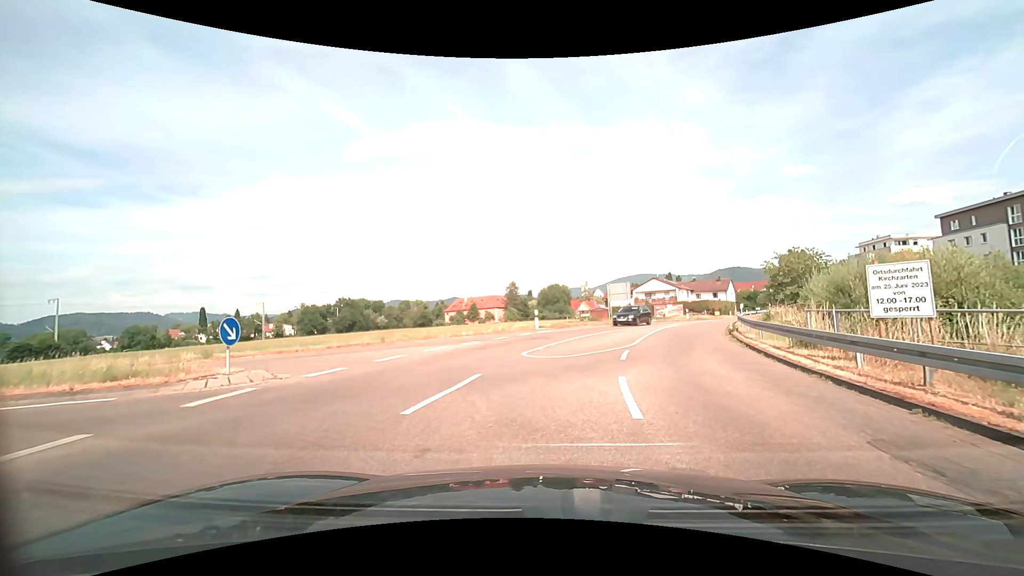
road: tertiary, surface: asphalt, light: Day
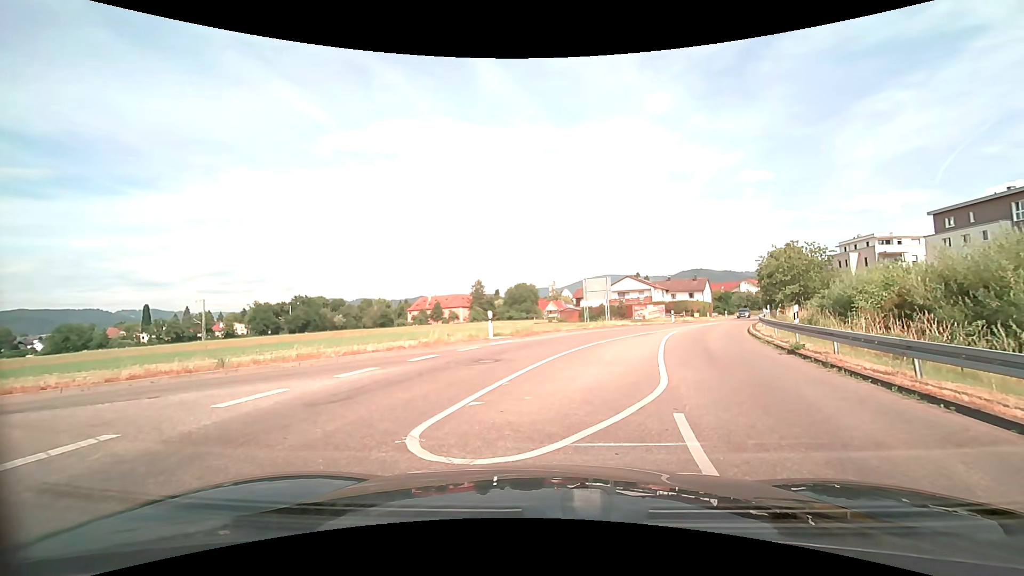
(+0.5, +8.7) m; +3°
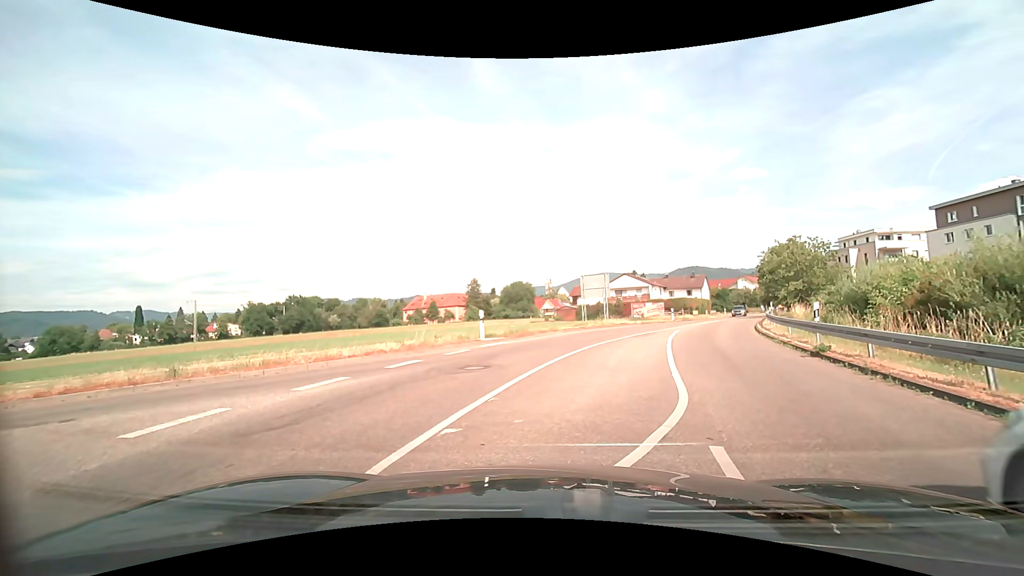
(0.0, +1.4) m; +1°
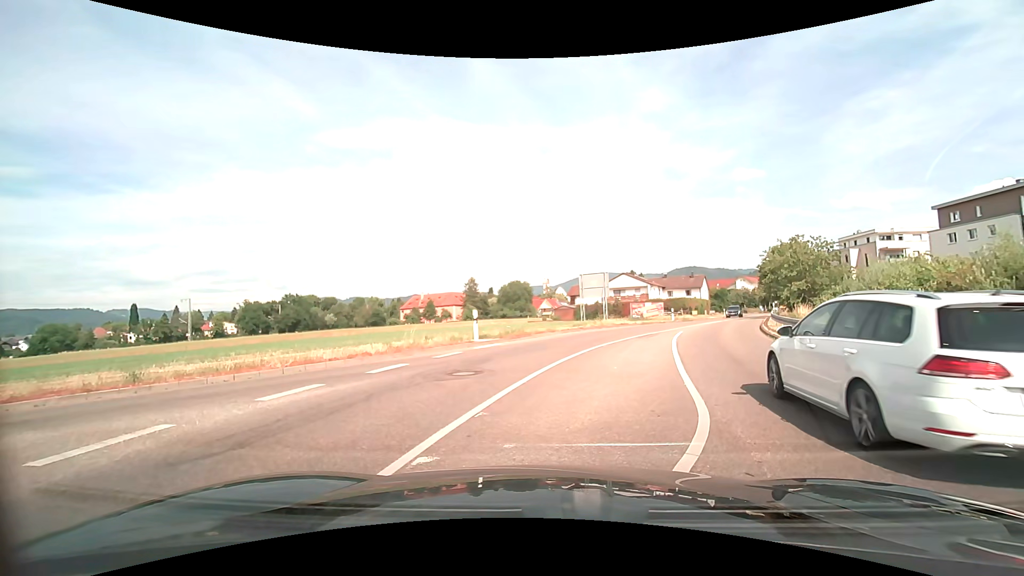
(0.0, +0.9) m; 0°
